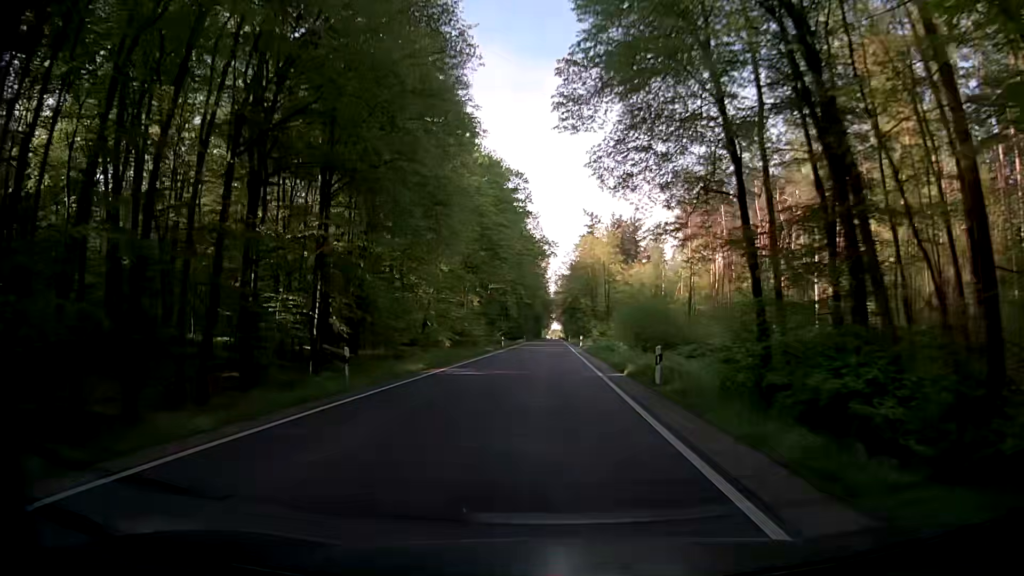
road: secondary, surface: asphalt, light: Day
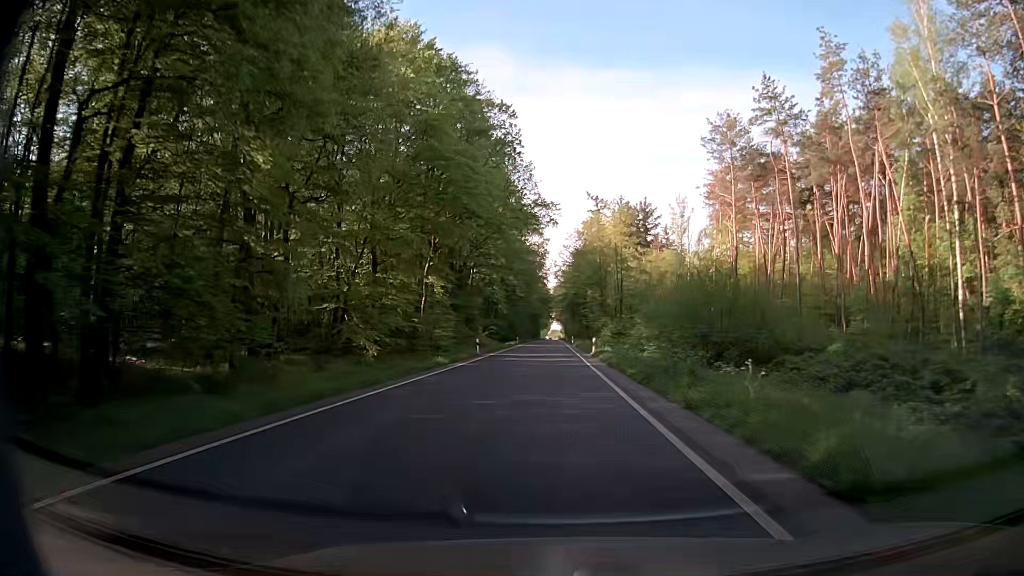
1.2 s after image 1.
(0.0, +21.6) m; -1°
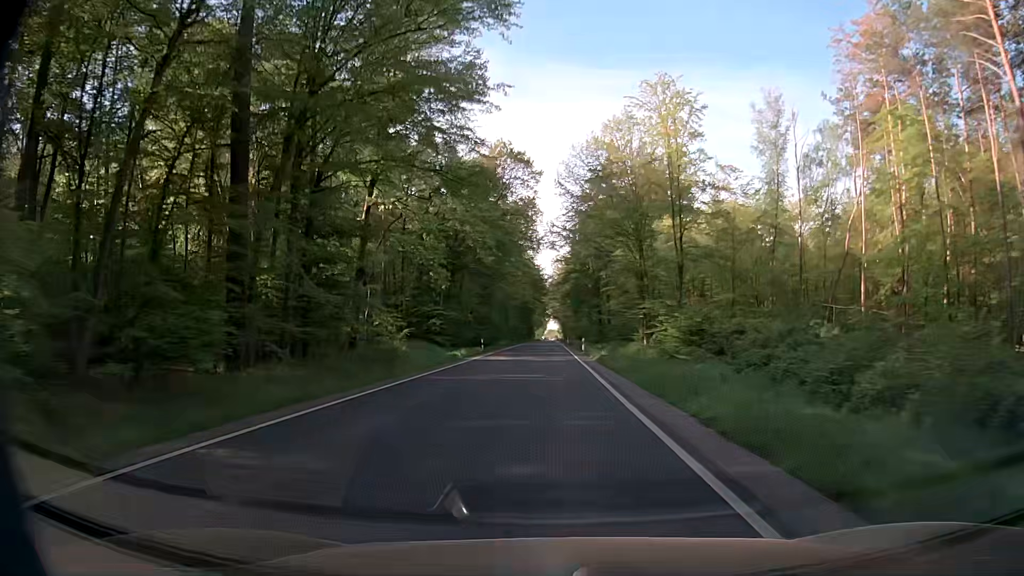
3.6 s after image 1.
(+0.6, +43.2) m; +1°
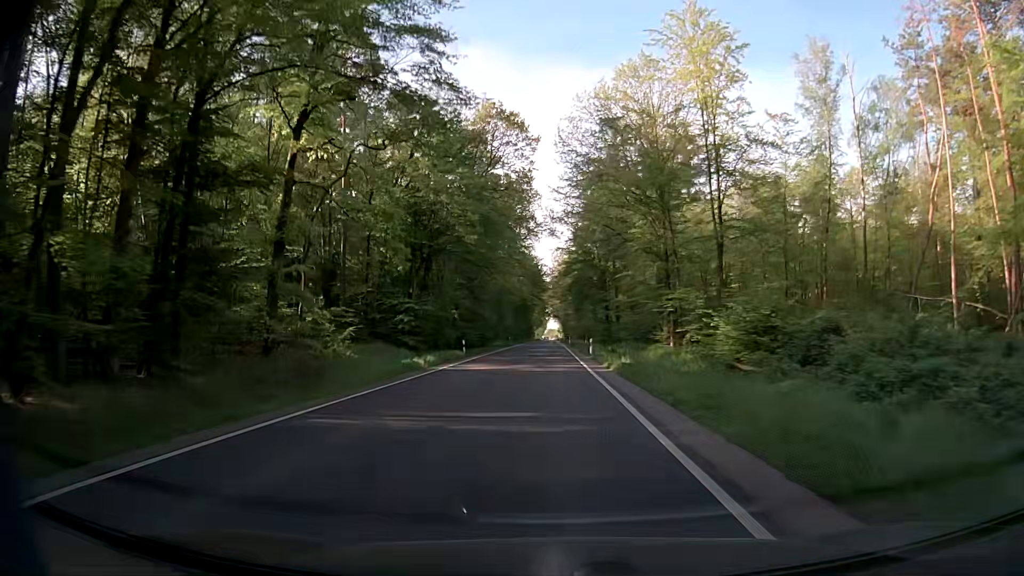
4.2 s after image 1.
(+0.1, +10.8) m; +1°
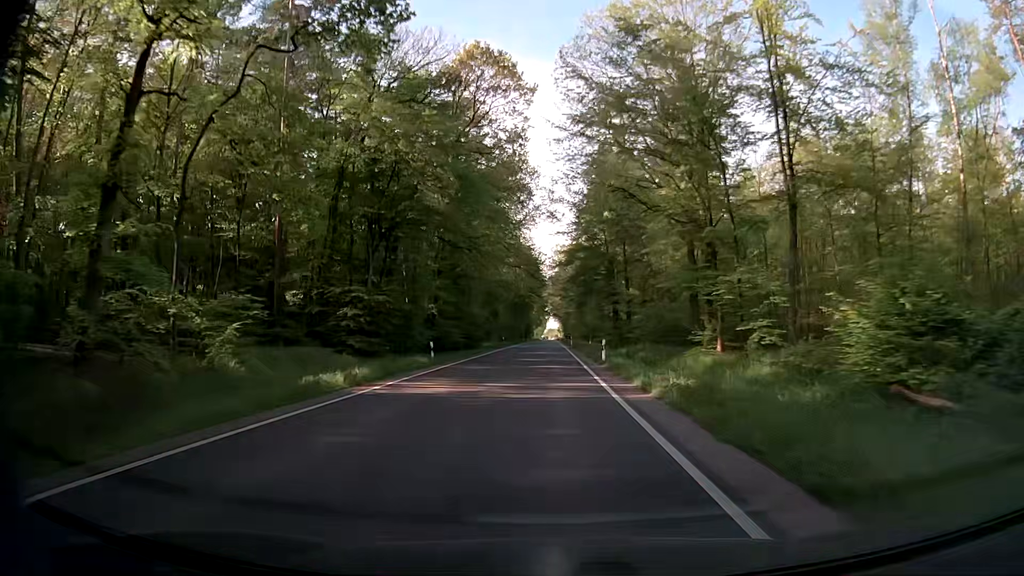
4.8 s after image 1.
(-0.1, +10.8) m; -1°
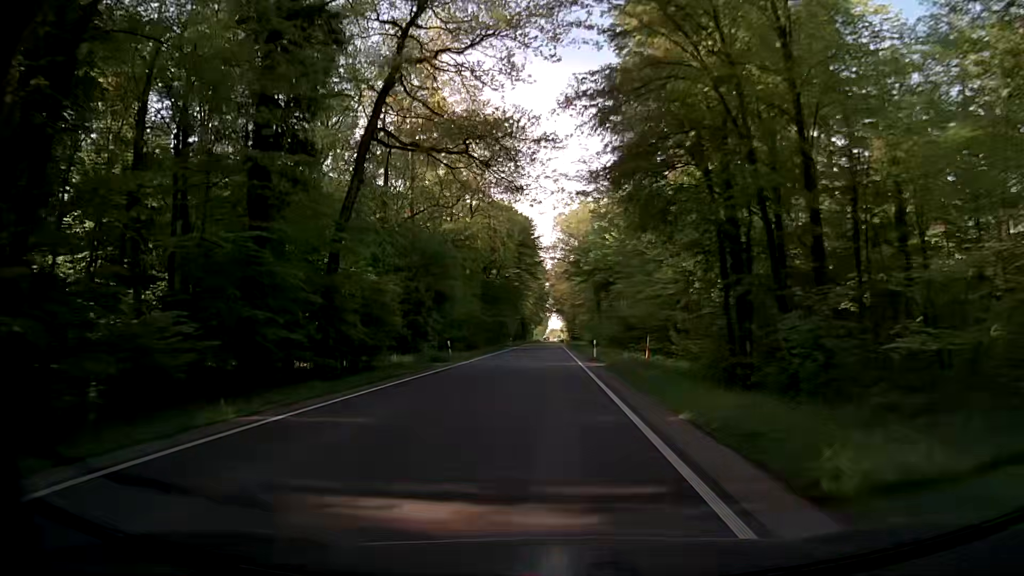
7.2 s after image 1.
(0.0, +43.1) m; -1°
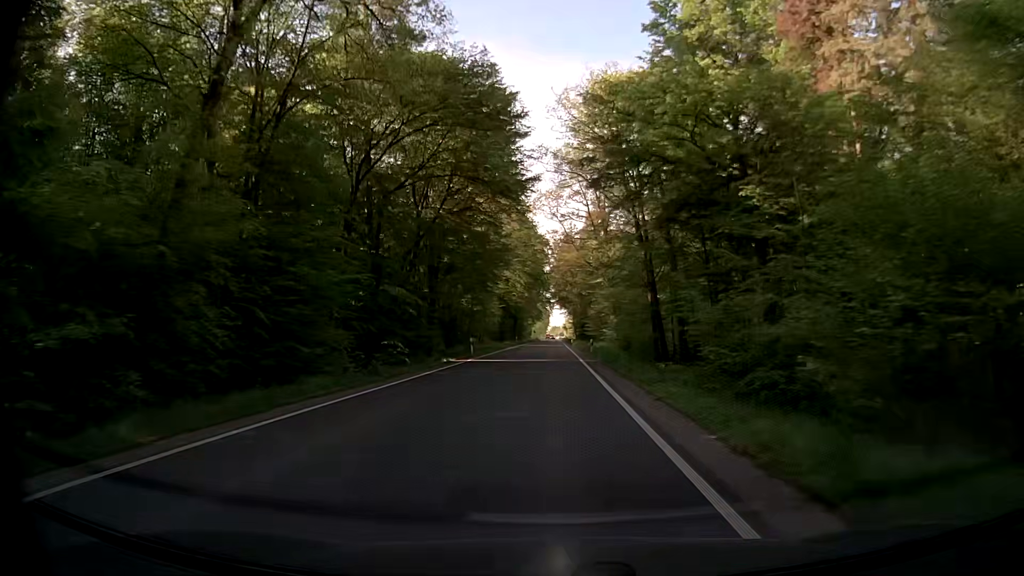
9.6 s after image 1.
(+0.3, +43.0) m; +1°
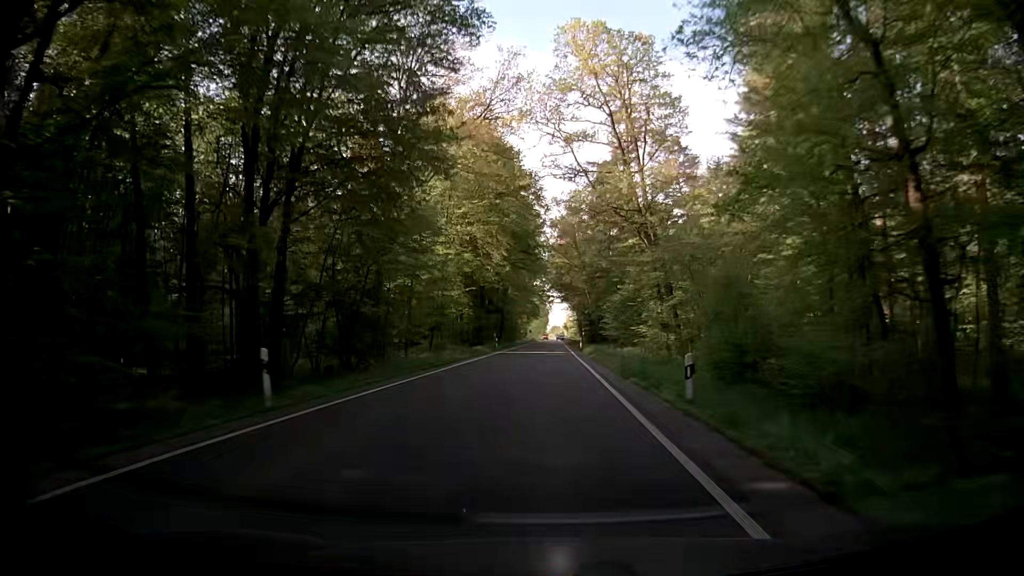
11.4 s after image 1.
(-0.2, +32.3) m; +1°
(0, +10) (0, +20) (0, +30) (-1, +40) (-1, +50) (-1, +60) (-1, +70) (-1, +80) (-1, +90) (-1, +100) m
